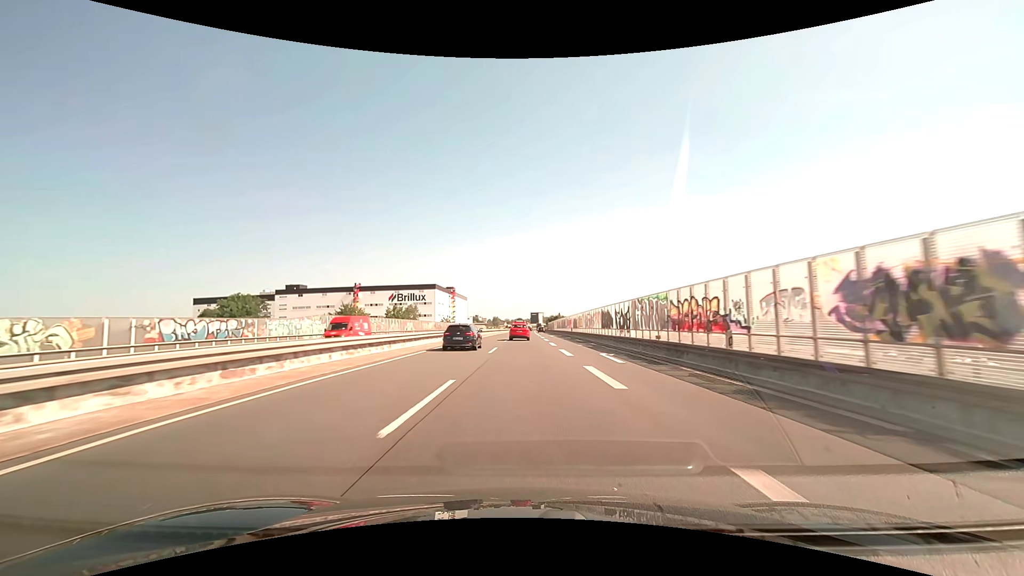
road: trunk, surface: asphalt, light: Day
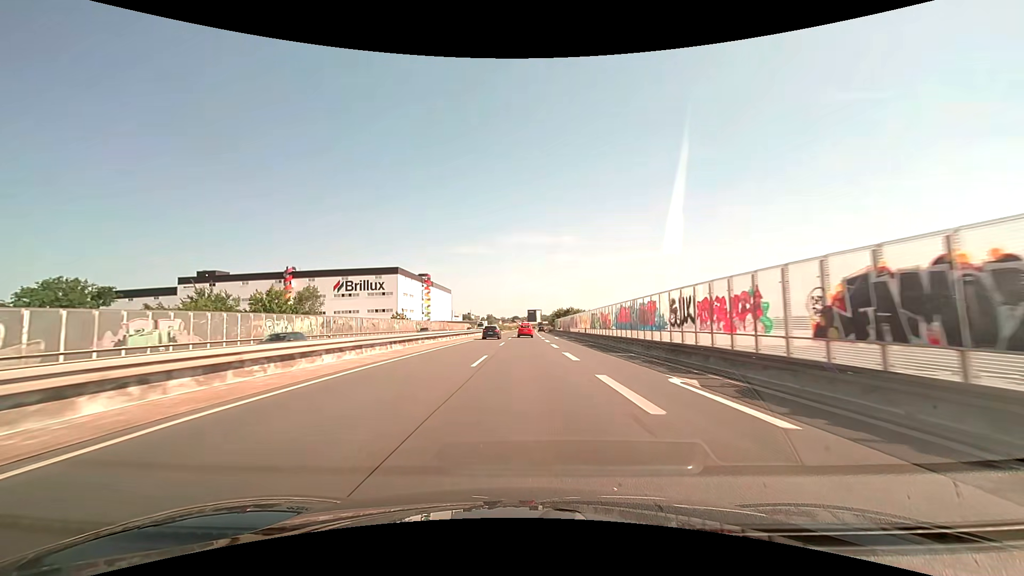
(+0.3, +63.7) m; 0°
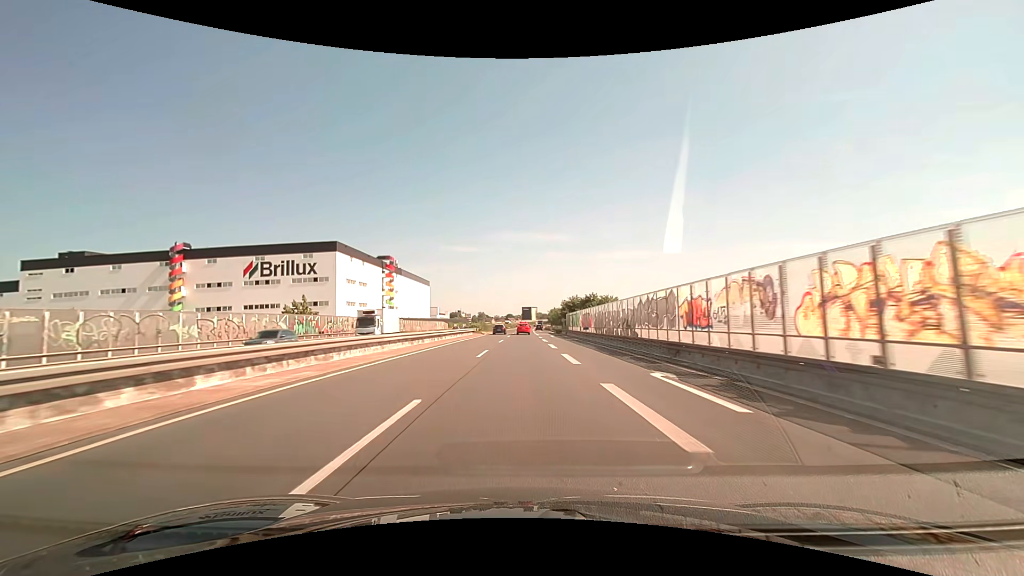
(+0.3, +50.9) m; +1°
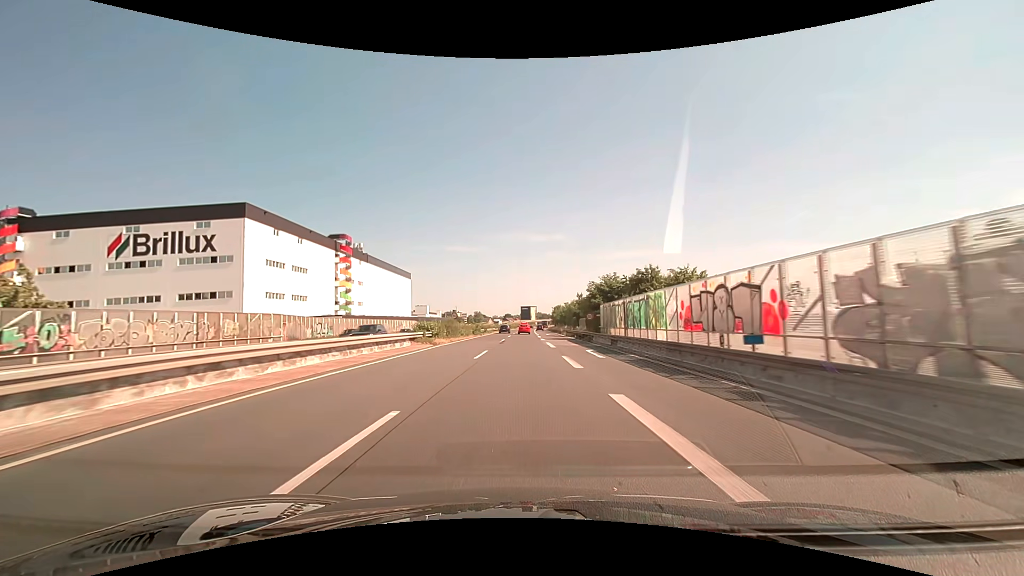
(0.0, +38.2) m; 0°
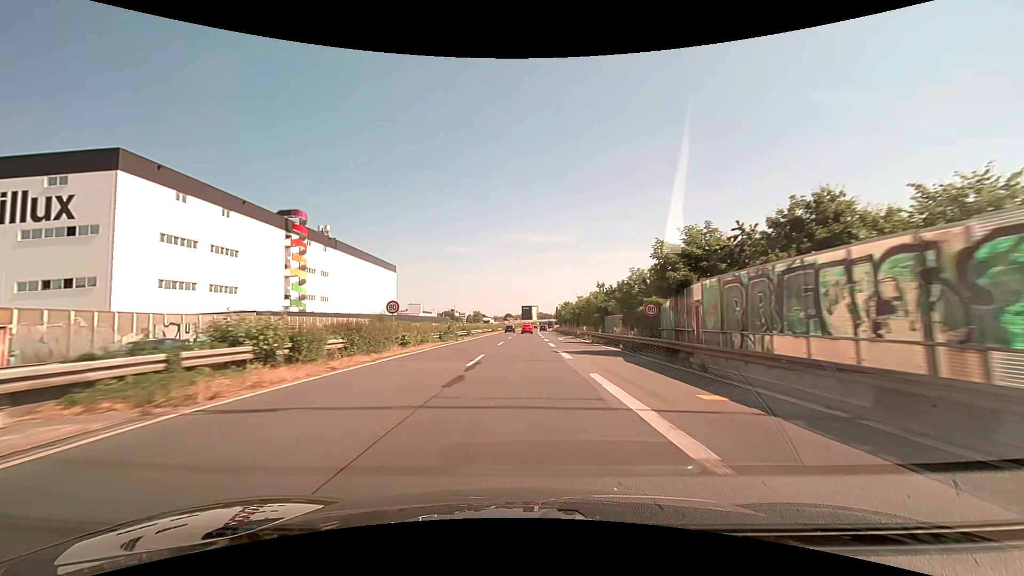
(0.0, +25.5) m; 0°
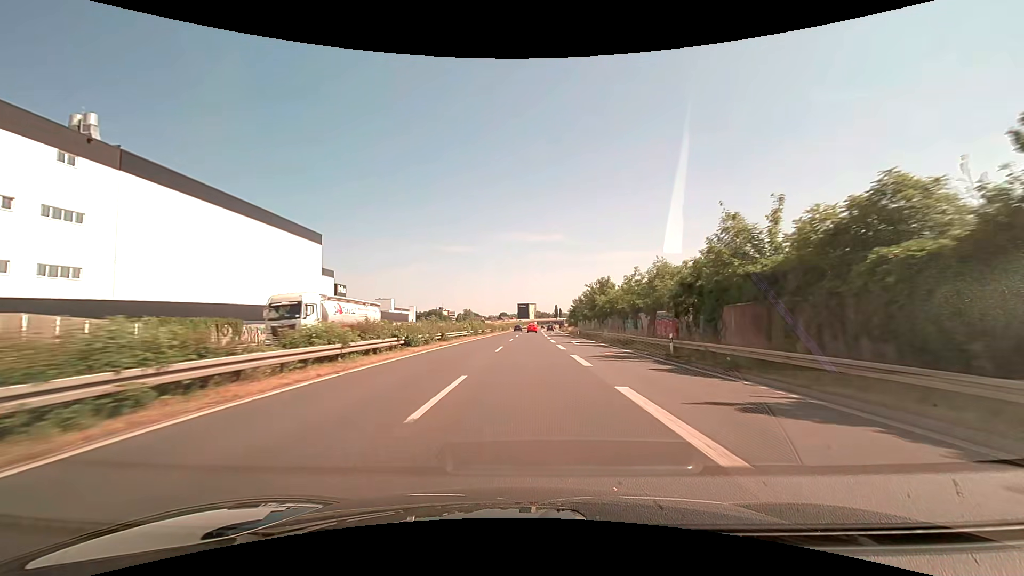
(+0.2, +63.6) m; 0°
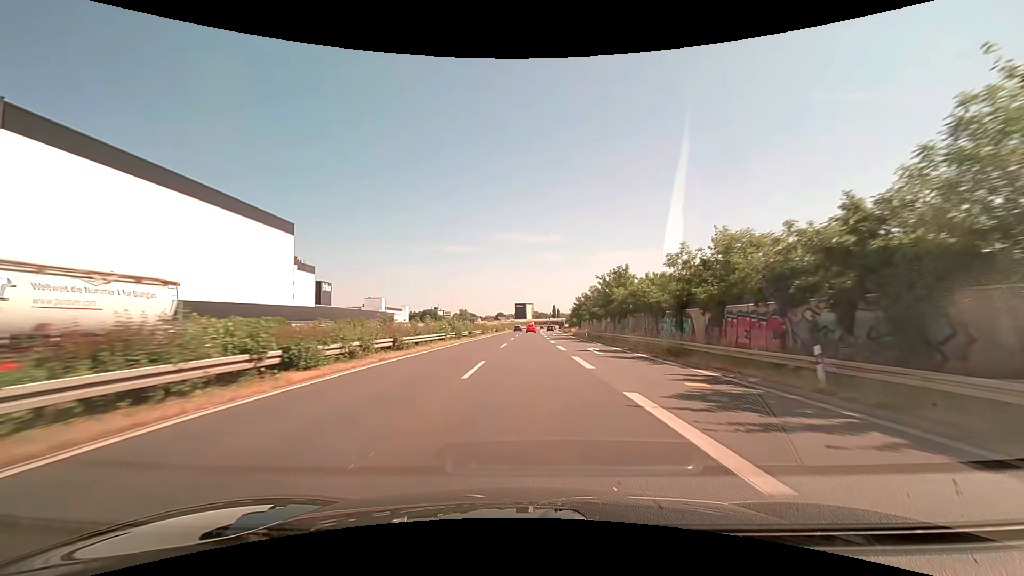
(0.0, +12.7) m; 0°
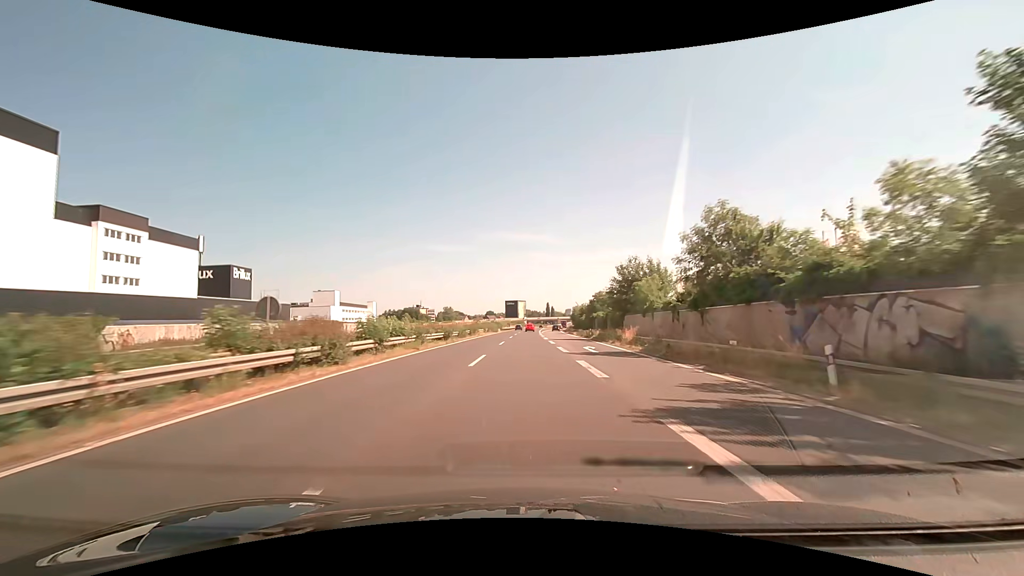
(+0.5, +50.9) m; +1°
